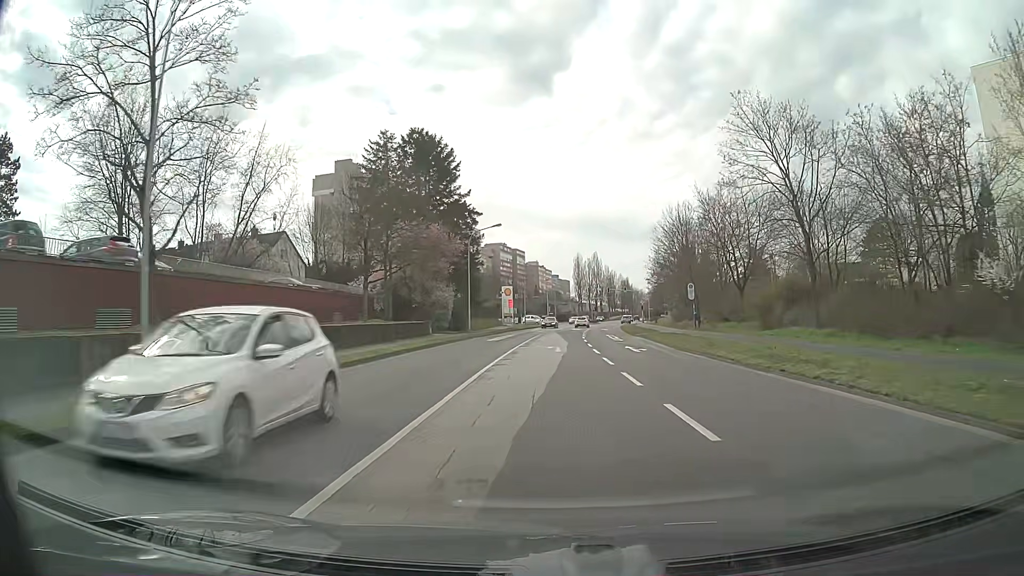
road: secondary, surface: asphalt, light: Day
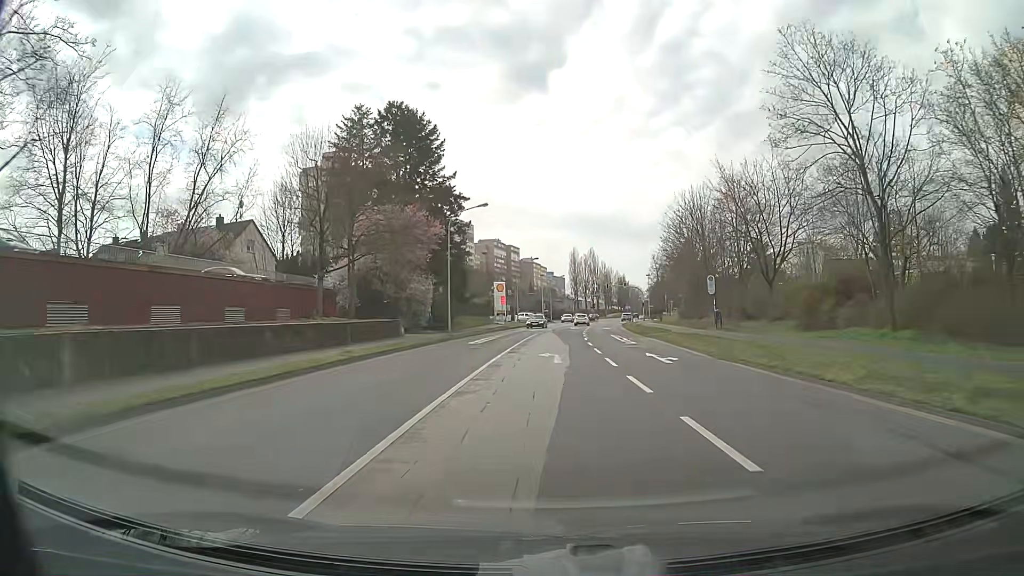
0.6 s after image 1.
(0.0, +7.7) m; 0°
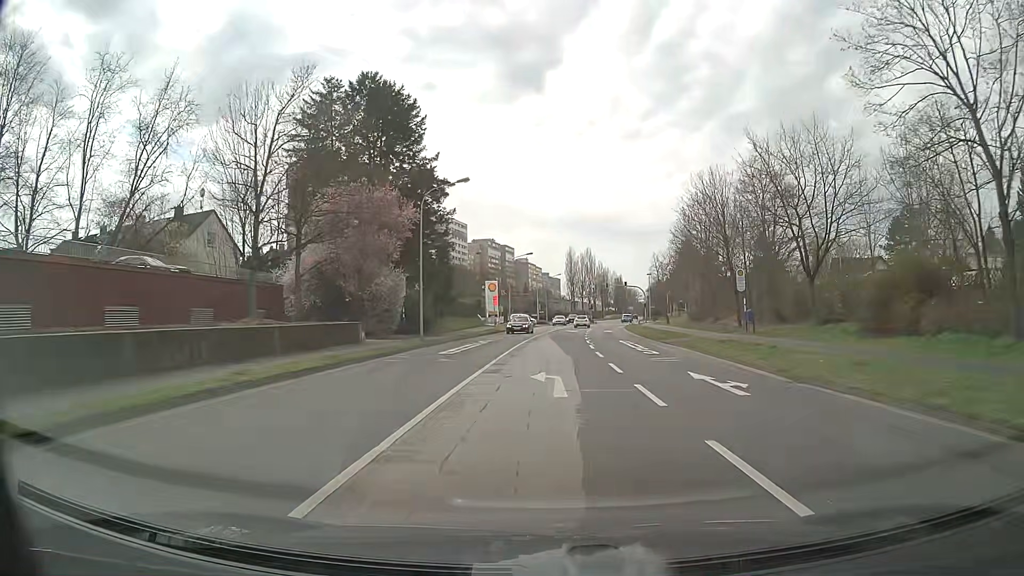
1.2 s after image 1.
(0.0, +7.7) m; 0°
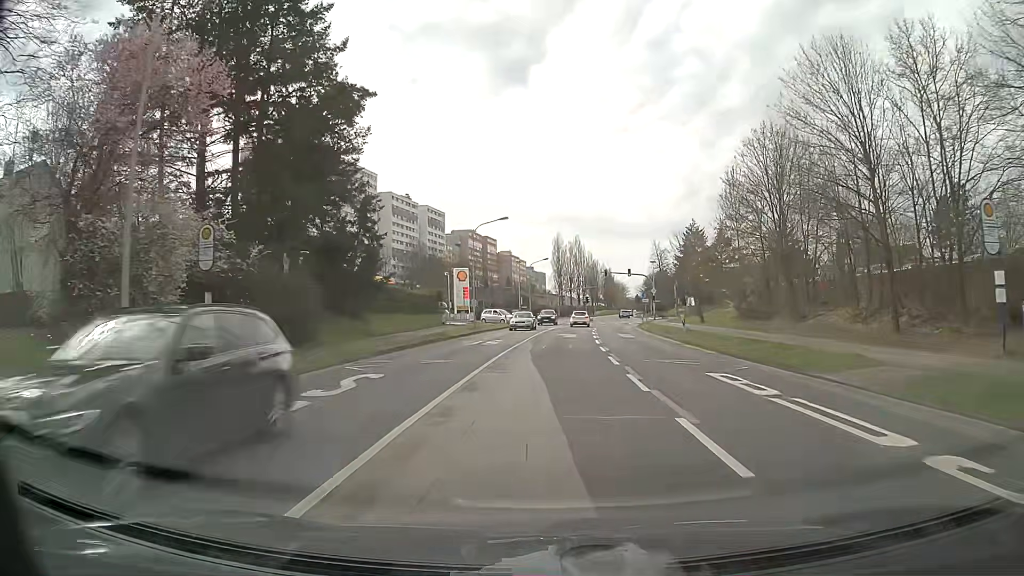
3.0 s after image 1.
(+0.2, +22.7) m; +1°
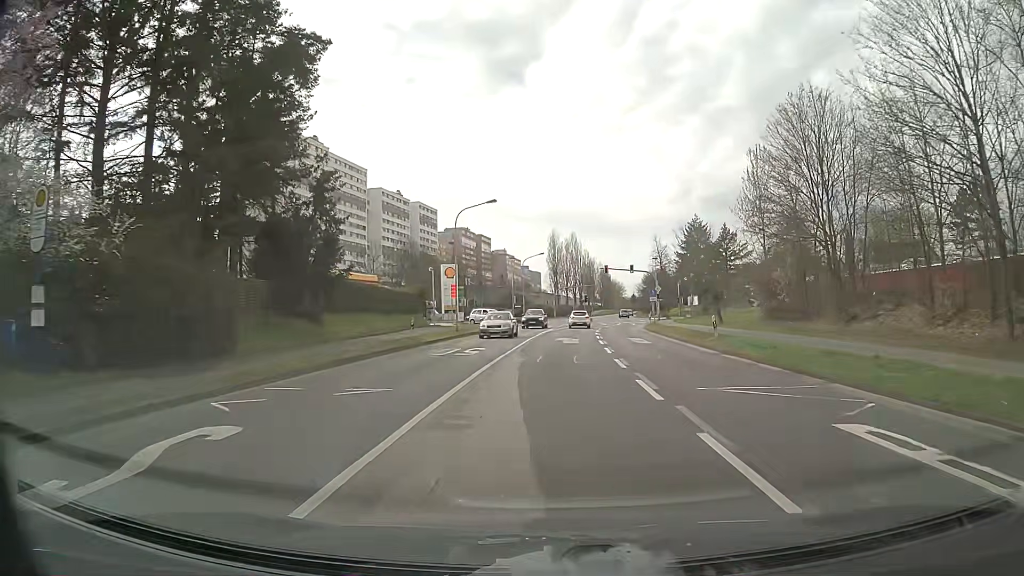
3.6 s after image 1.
(0.0, +6.9) m; 0°
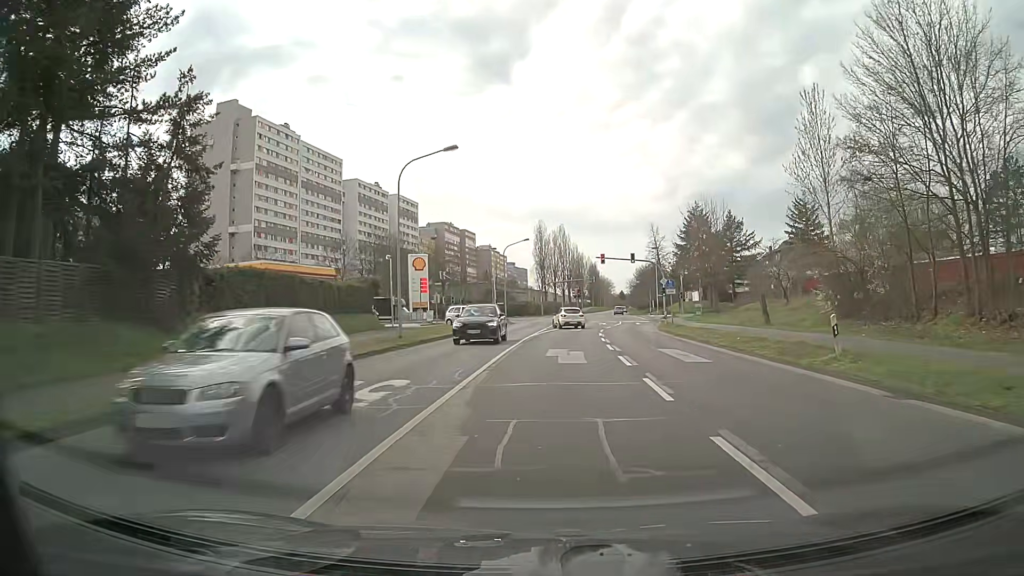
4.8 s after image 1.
(+0.1, +12.2) m; +1°
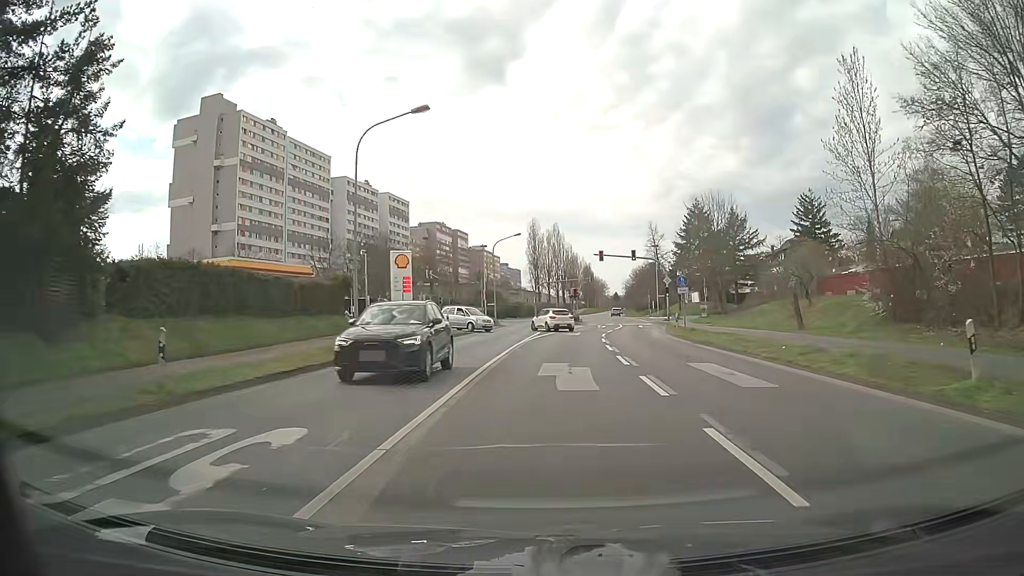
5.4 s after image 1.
(0.0, +5.4) m; +1°
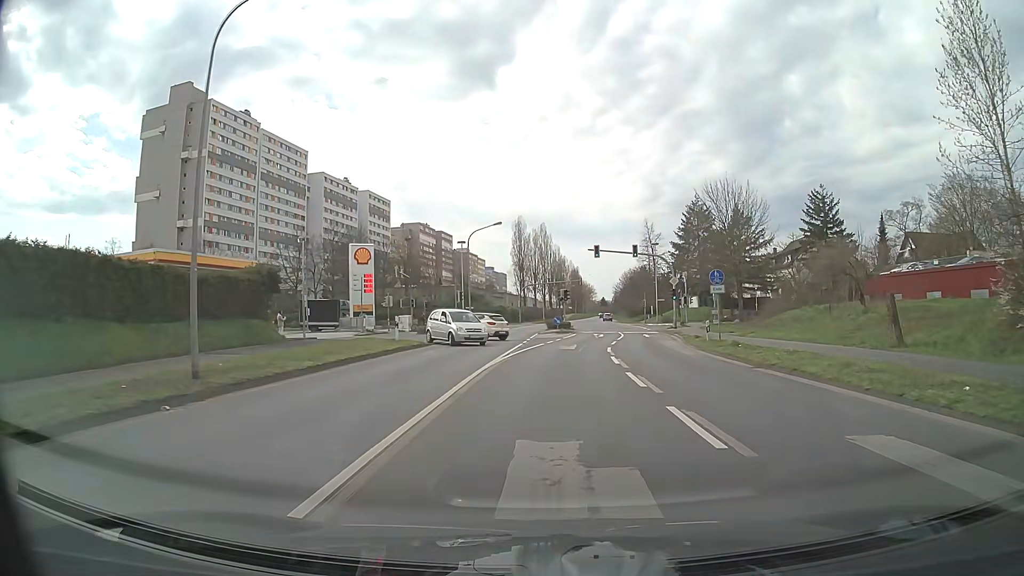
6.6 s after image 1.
(0.0, +9.8) m; 0°
(0, +10) (+1, +20) (+2, +30) (+3, +40) (+4, +50) (+5, +60) (+4, +70) (-1, +78) (-9, +83) (-19, +83) m
